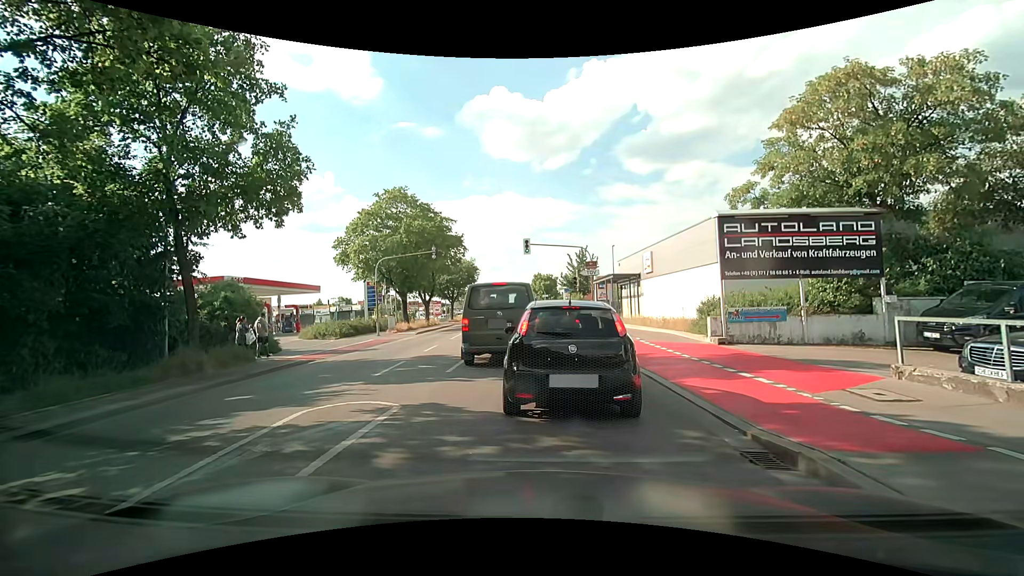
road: secondary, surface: asphalt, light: Day
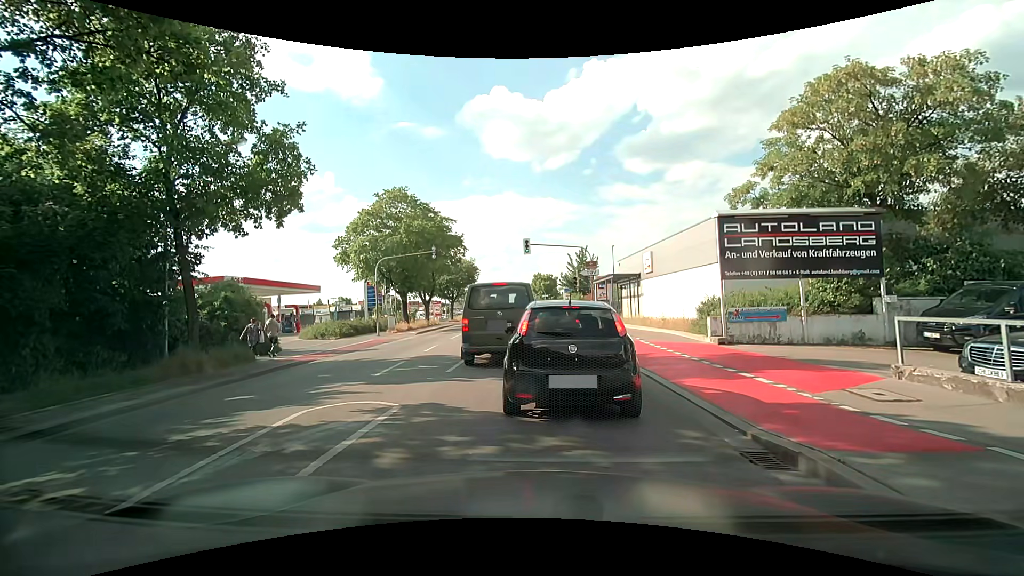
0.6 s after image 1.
(0.0, 0.0) m; 0°
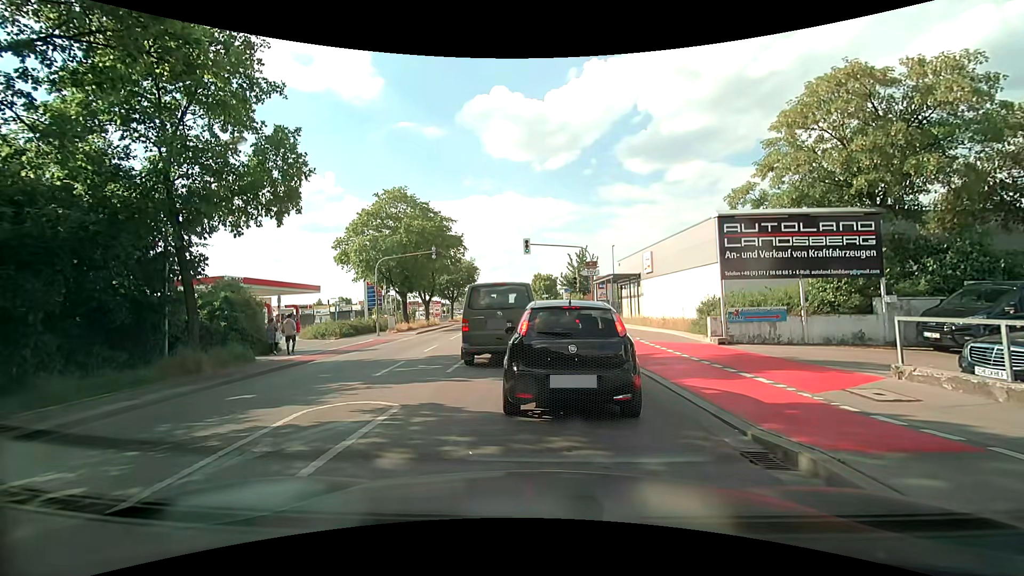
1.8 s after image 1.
(0.0, 0.0) m; 0°
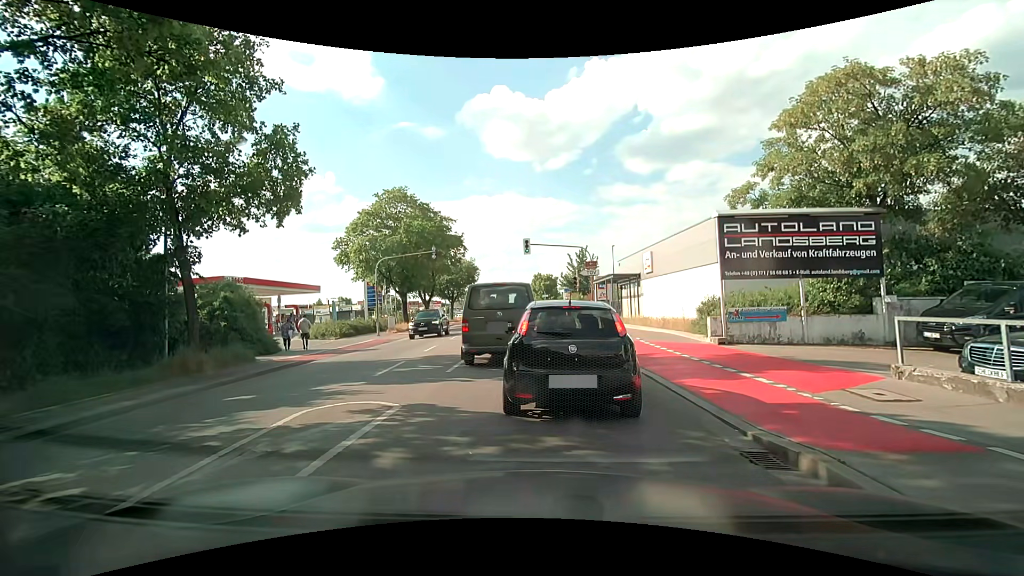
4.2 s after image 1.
(0.0, 0.0) m; 0°
(0, +10) (-1, +20) (-1, +30) (-2, +40) (-2, +50) (-3, +60) (-3, +70) (-4, +80) (-5, +90) (-6, +100) m
